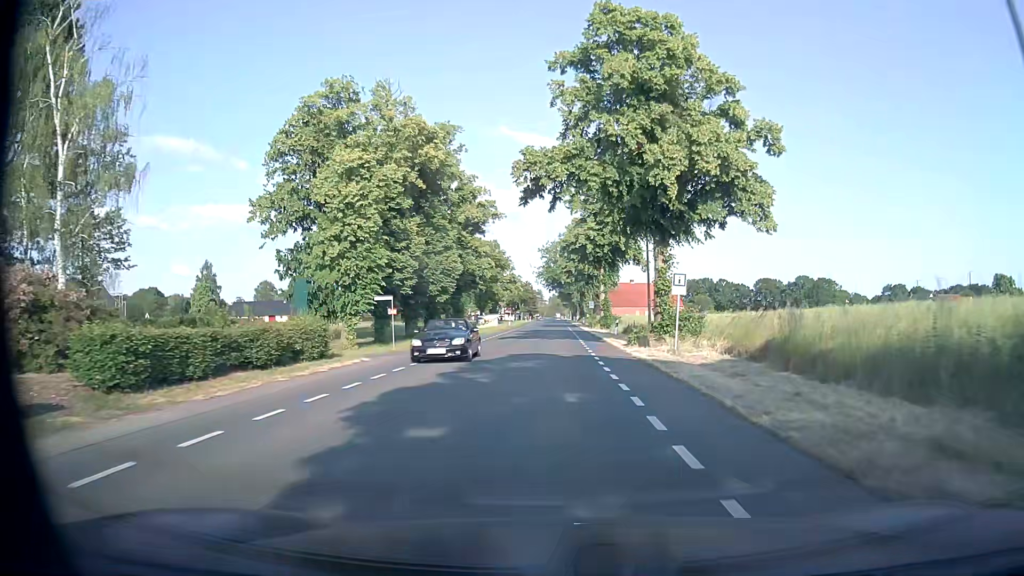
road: secondary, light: Day
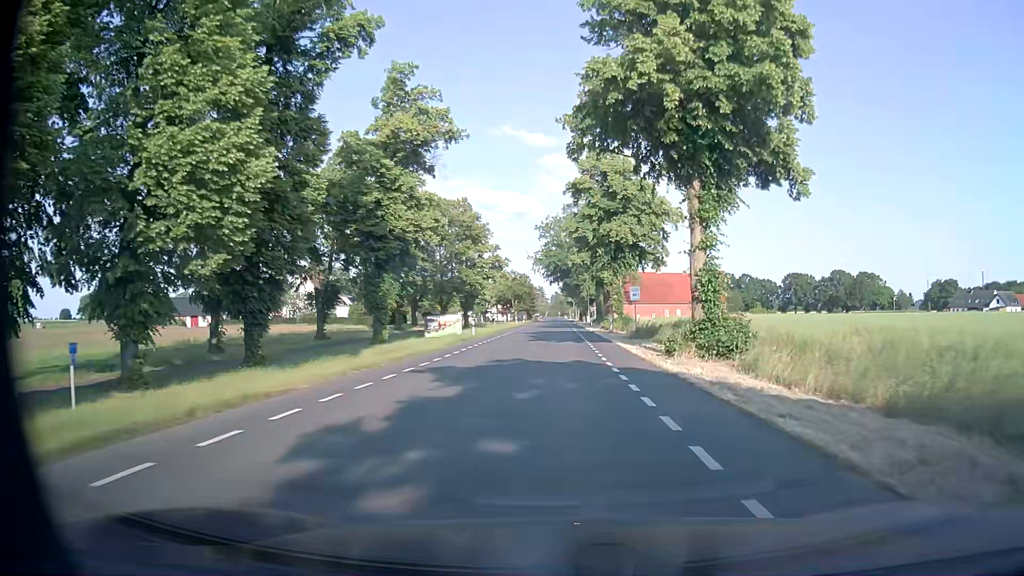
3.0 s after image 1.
(-0.3, +40.4) m; 0°
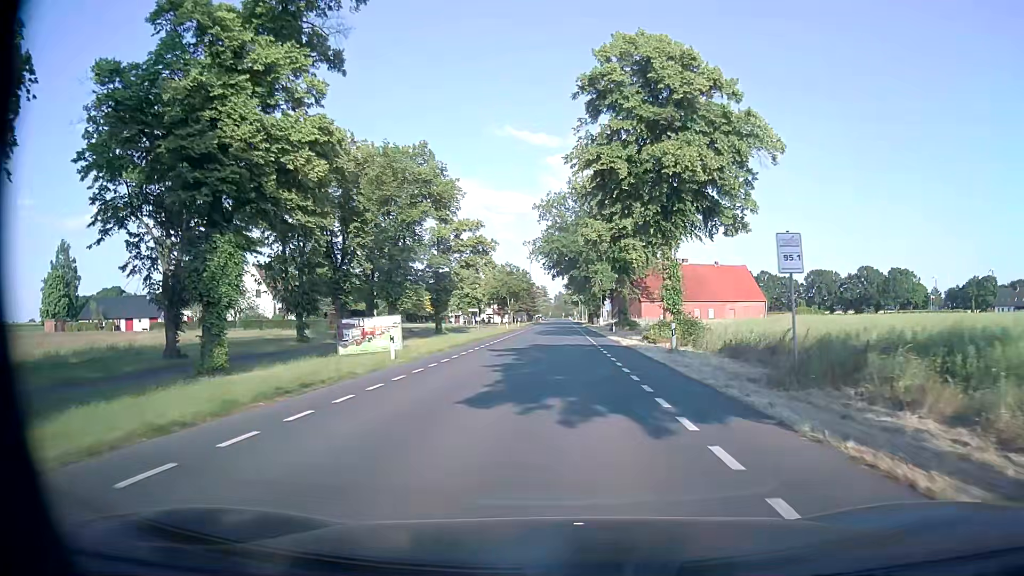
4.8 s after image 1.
(0.0, +24.2) m; 0°
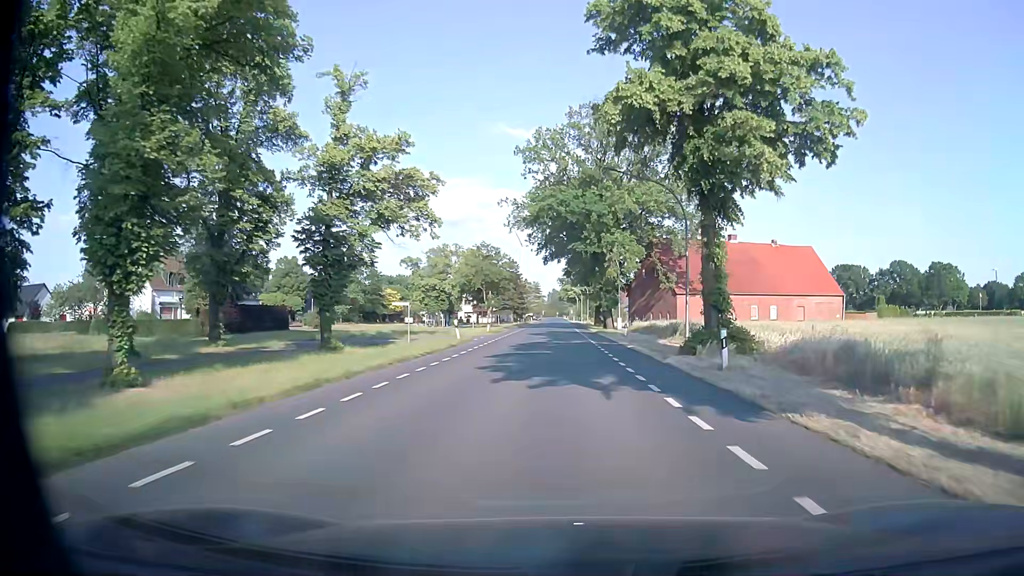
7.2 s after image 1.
(0.0, +32.3) m; +1°
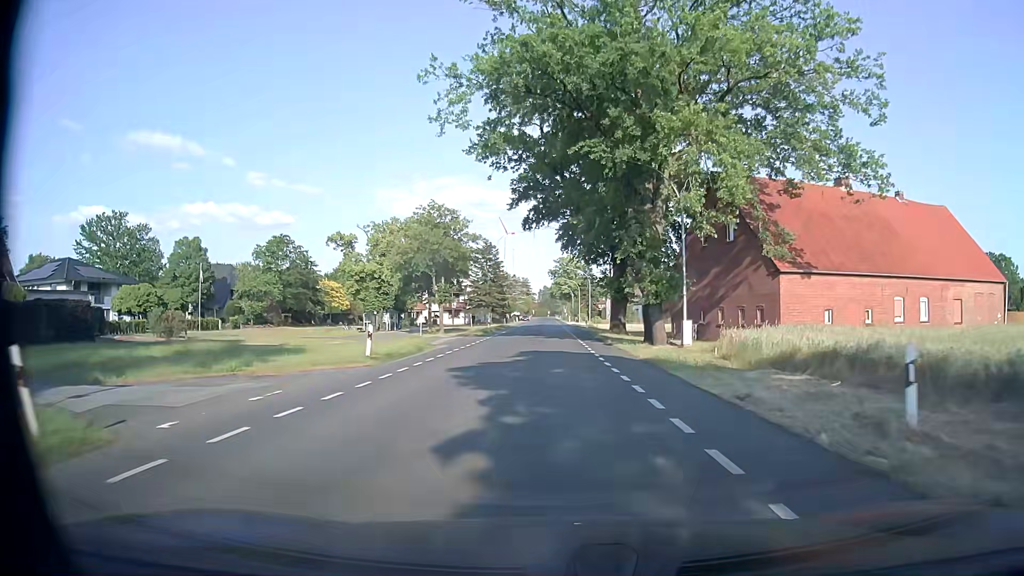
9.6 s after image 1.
(0.0, +32.4) m; 0°
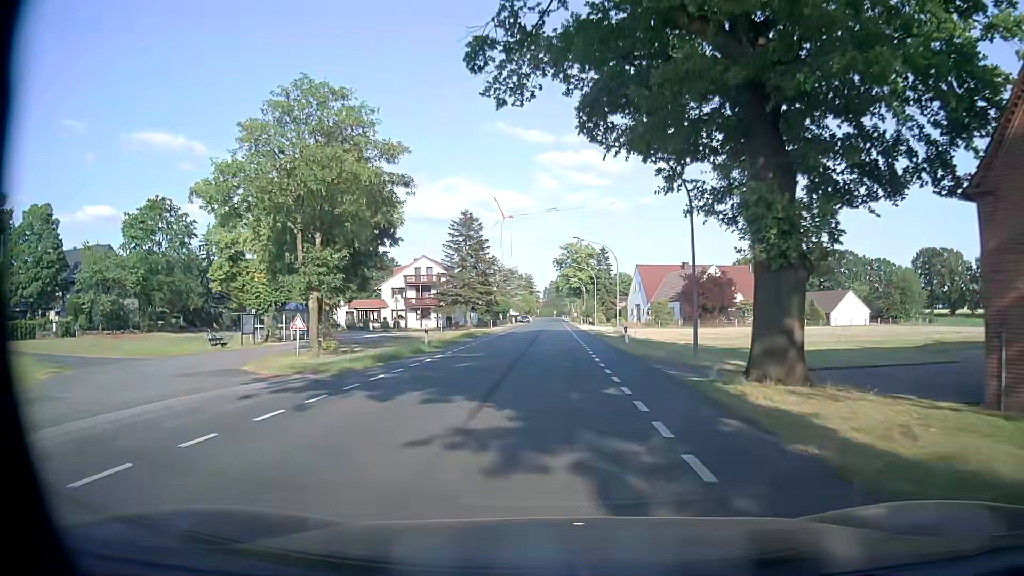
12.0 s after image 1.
(0.0, +32.5) m; 0°
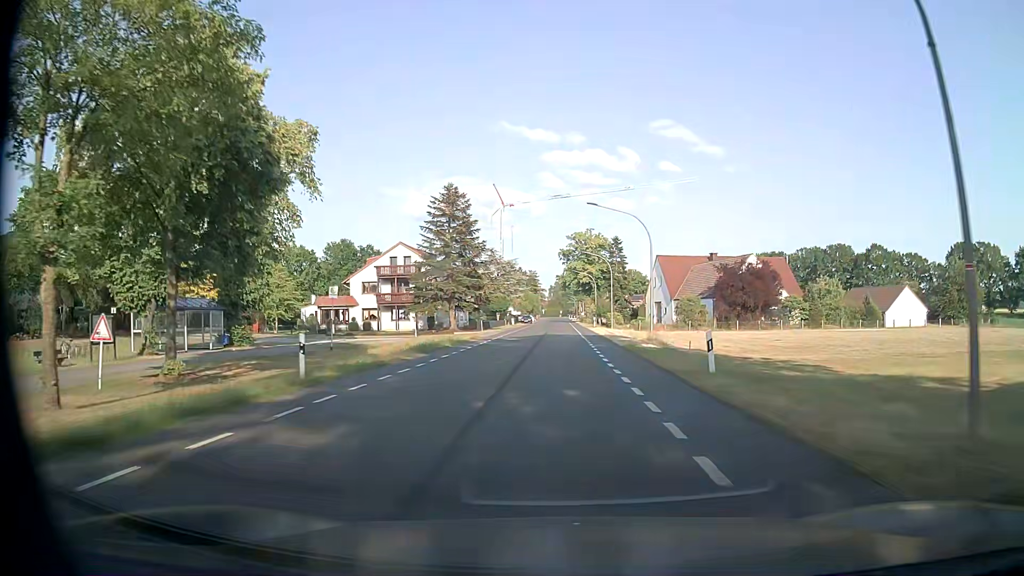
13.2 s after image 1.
(-0.1, +16.2) m; -1°
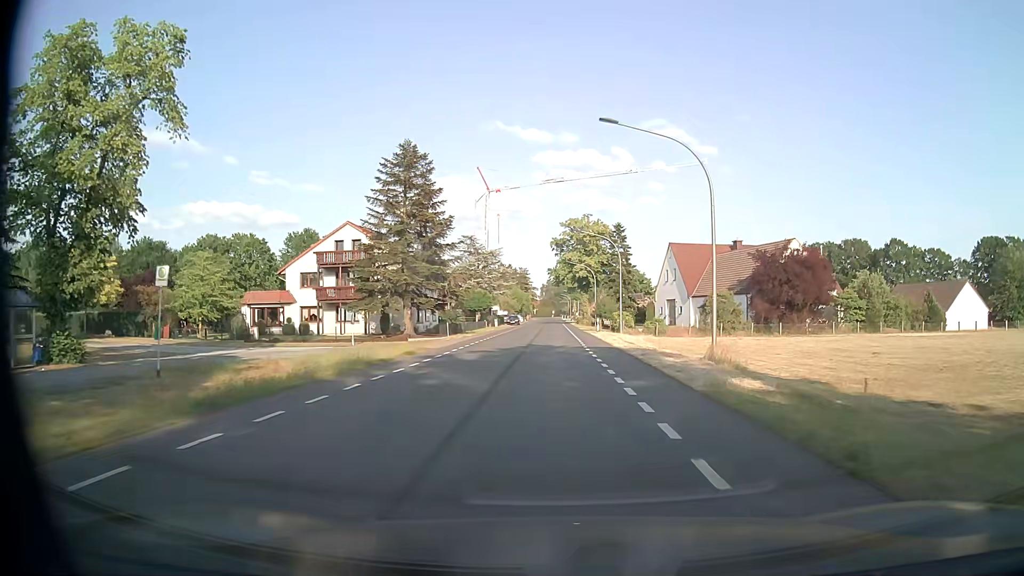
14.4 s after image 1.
(+0.1, +16.2) m; +1°
(0, +10) (0, +20) (0, +30) (0, +40) (0, +50) (0, +60) (0, +70) (0, +80) (-1, +90) (-1, +100) m
